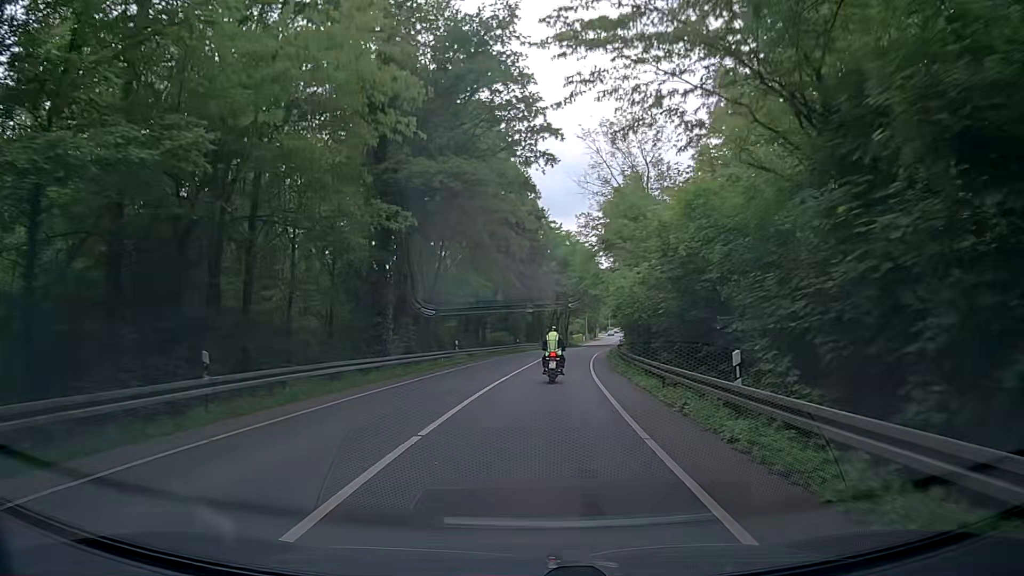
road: secondary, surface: asphalt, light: Day
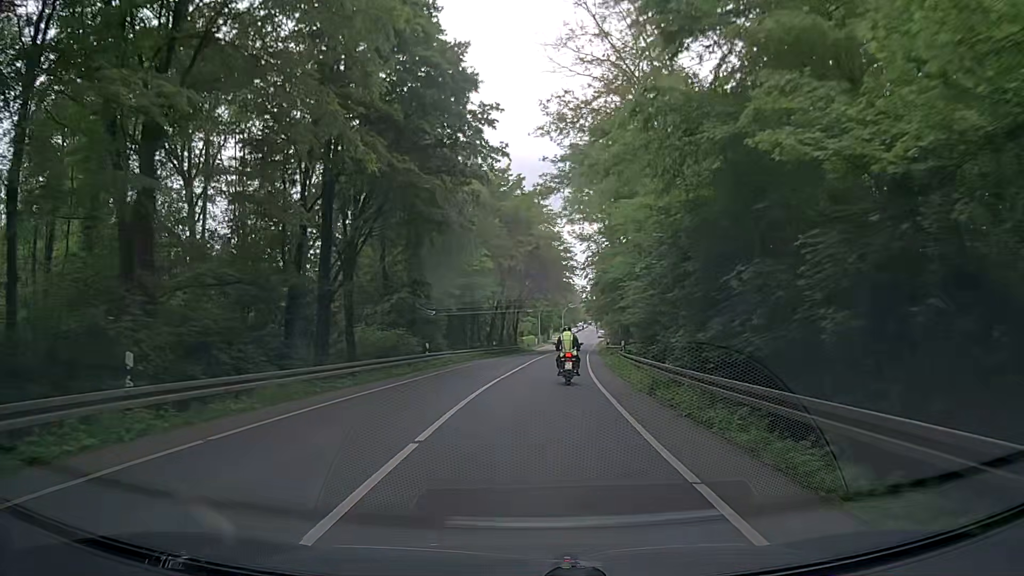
(+1.7, +30.3) m; +5°
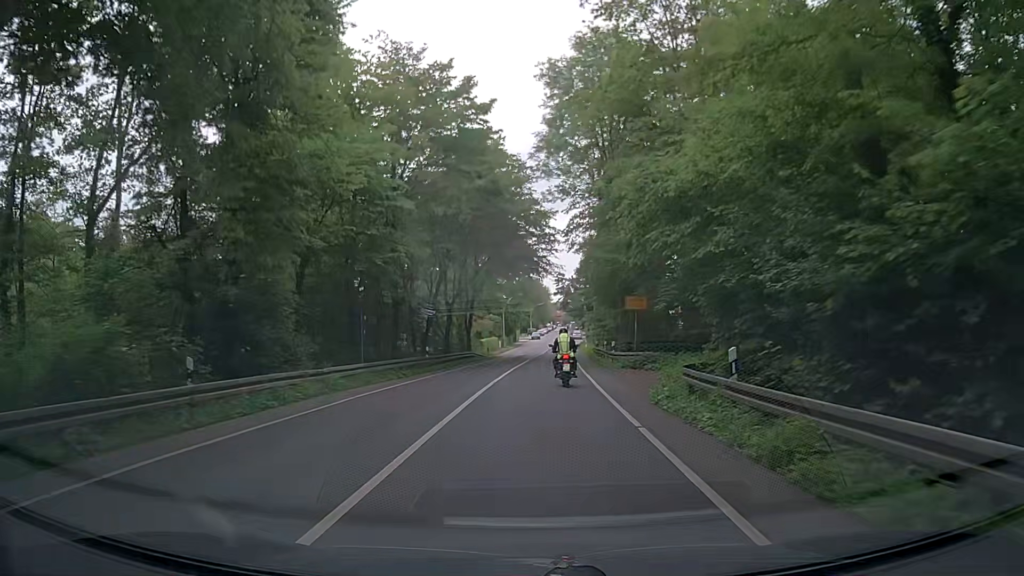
(+0.5, +21.8) m; +2°
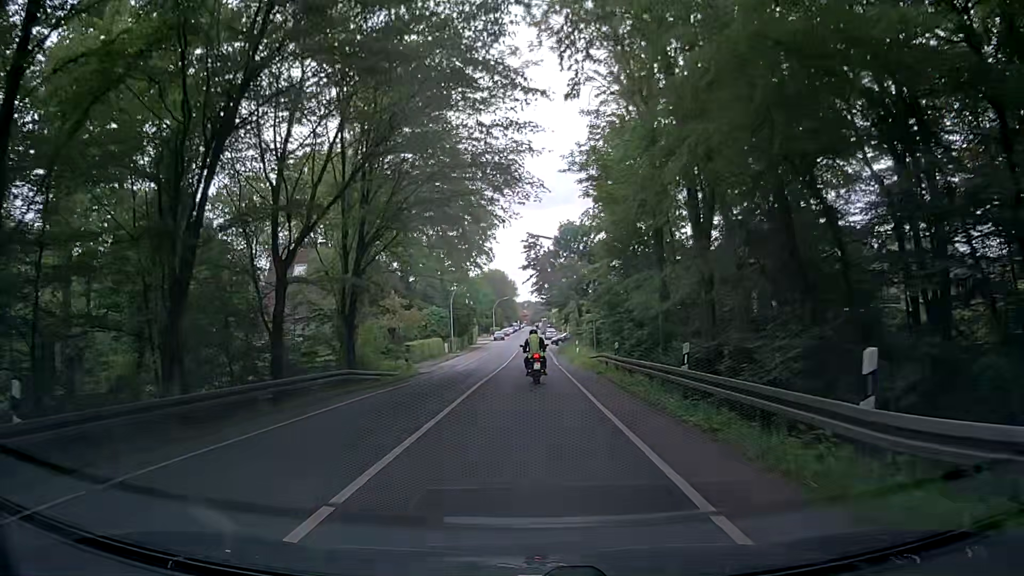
(+1.1, +28.6) m; +4°
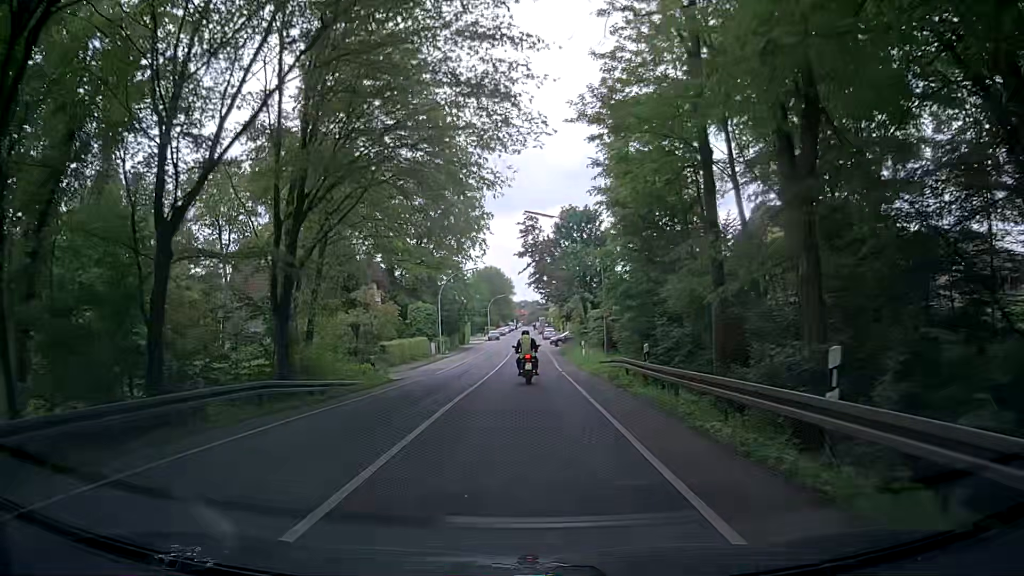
(0.0, +7.2) m; 0°
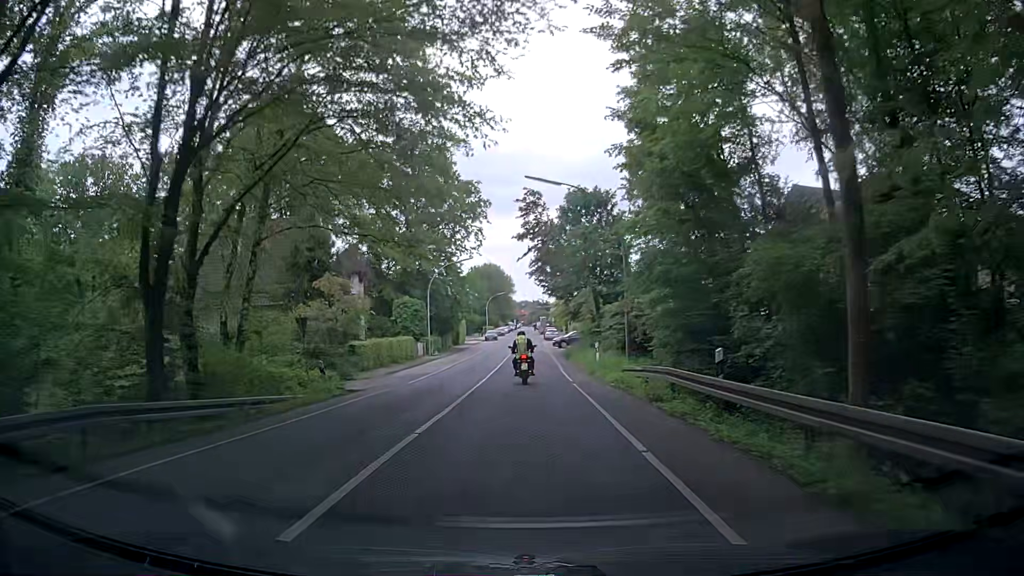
(0.0, +7.3) m; 0°
